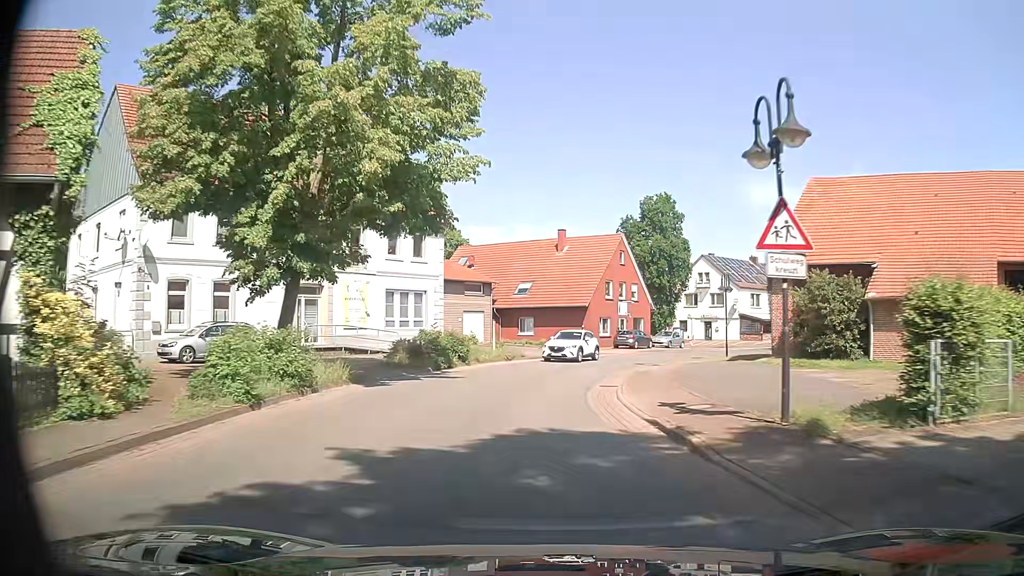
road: secondary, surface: asphalt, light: Day
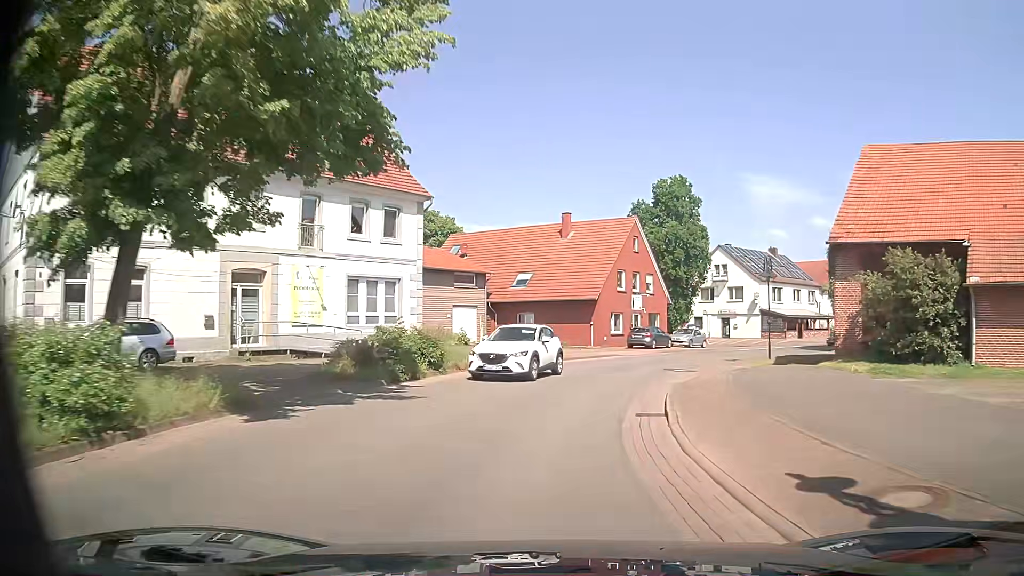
(0.0, +7.2) m; 0°
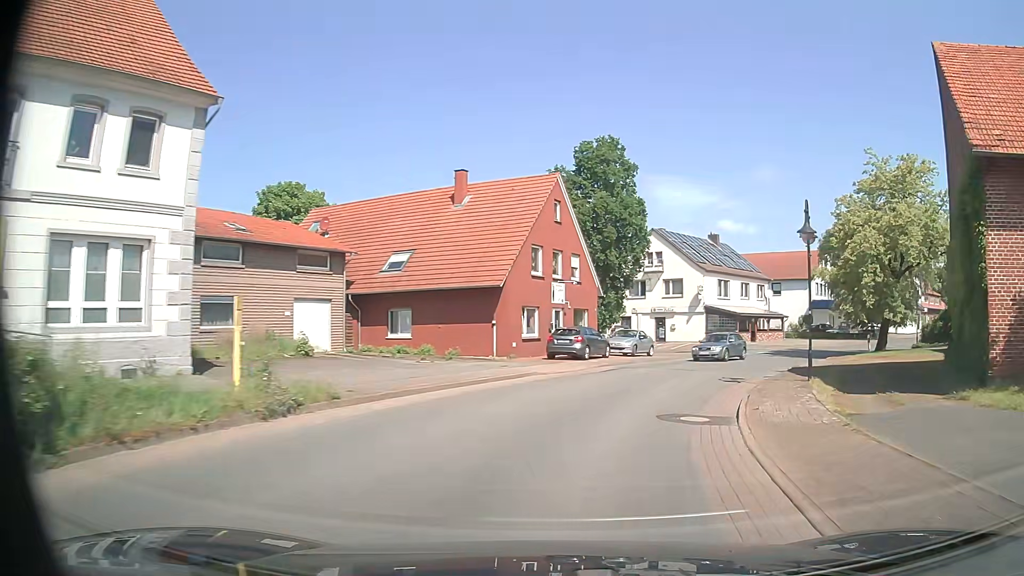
(+0.6, +14.2) m; +6°
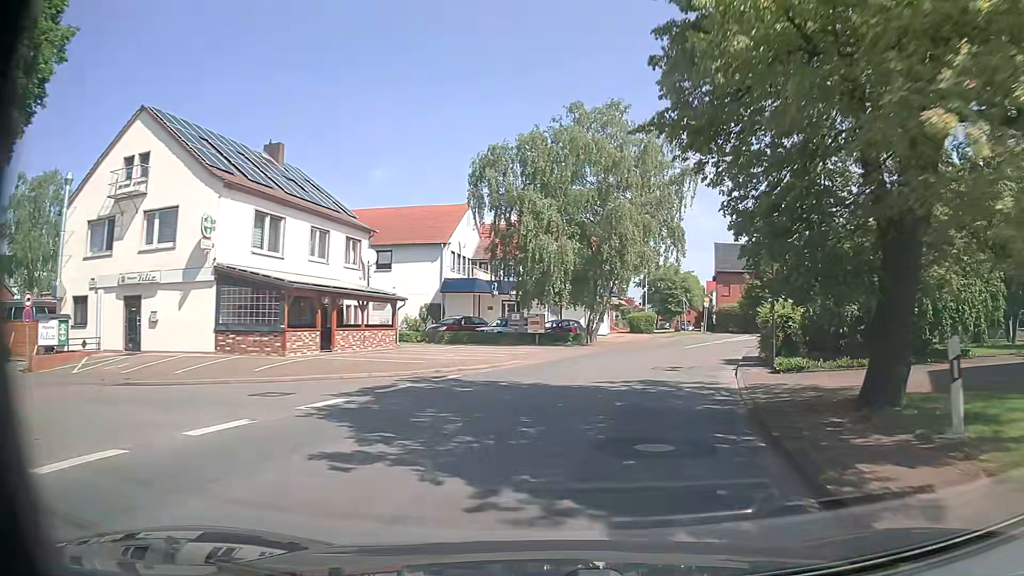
(+11.6, +32.4) m; +34°
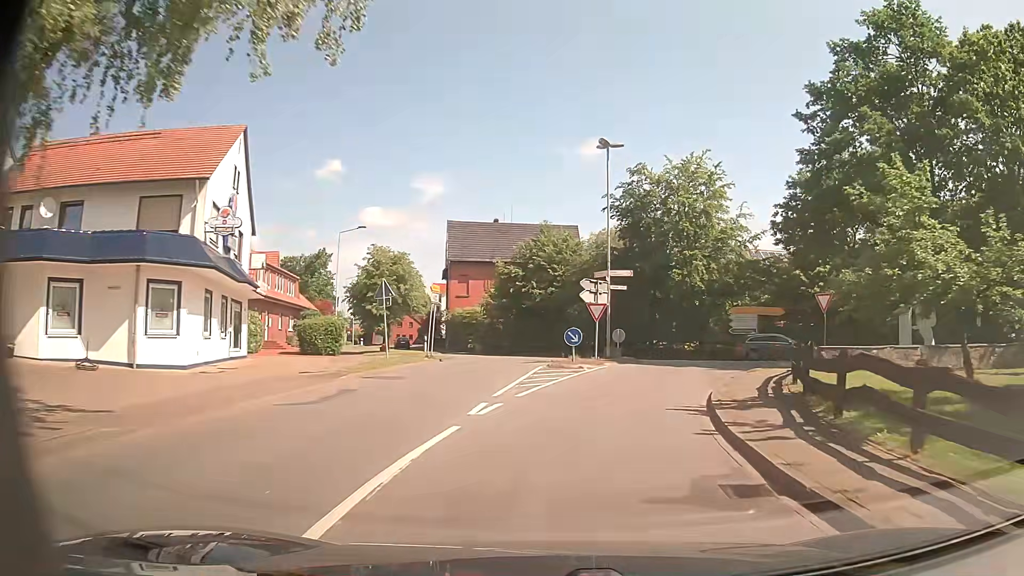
(+7.4, +33.3) m; +23°
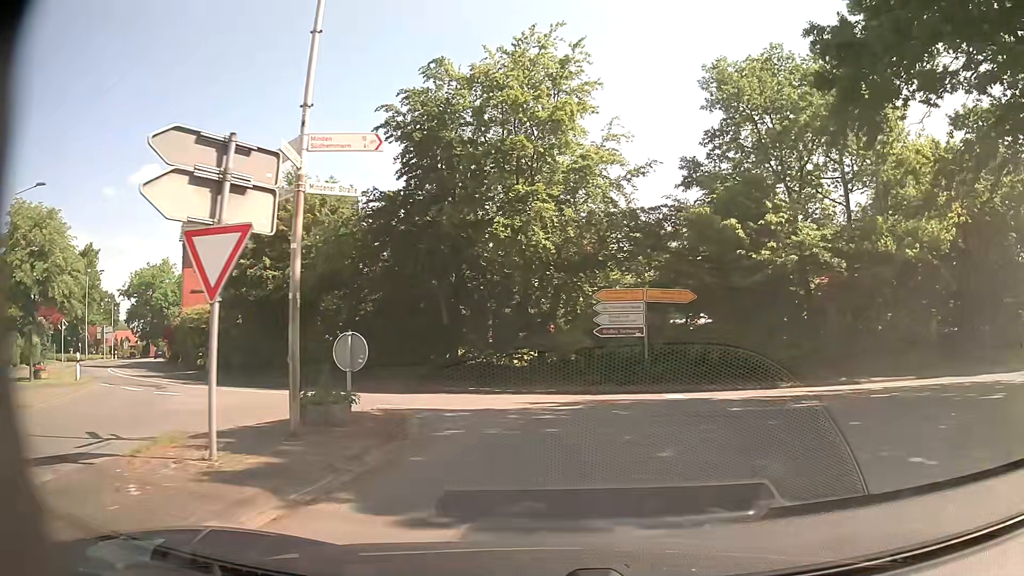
(+3.1, +20.3) m; +18°
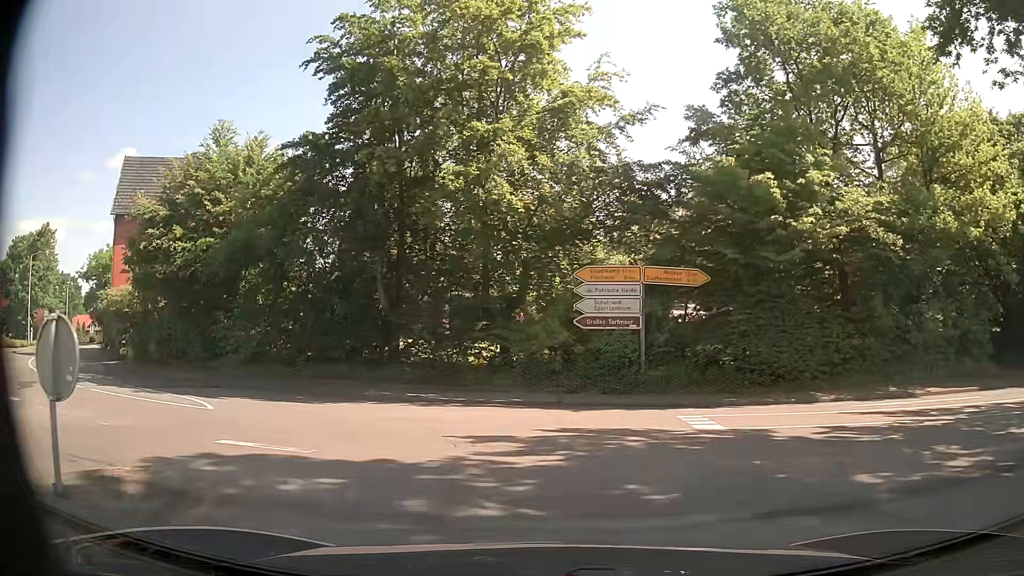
(+0.1, +6.2) m; +3°
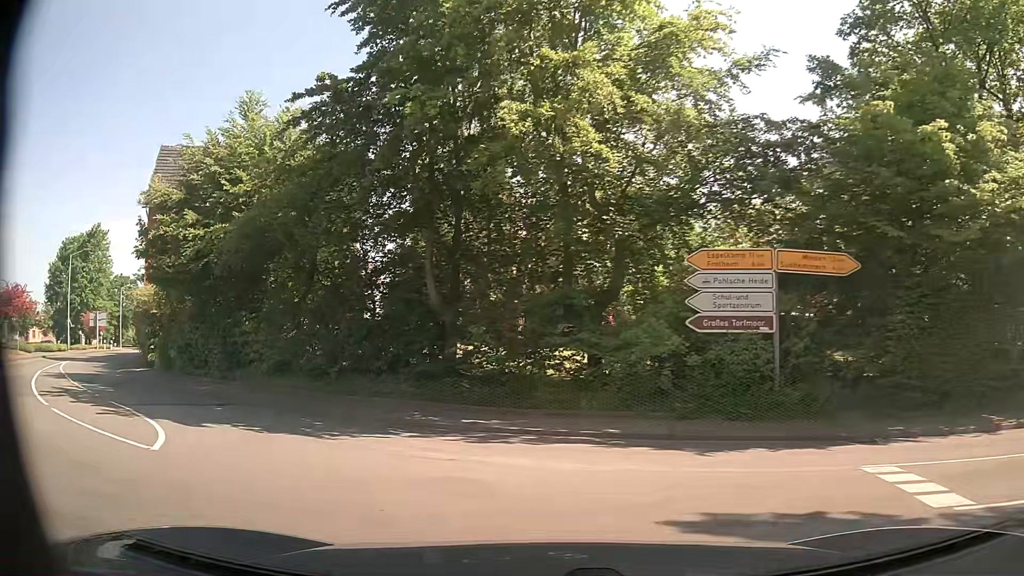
(-0.3, +5.3) m; -8°
(-3, +10) (-9, +17) (-17, +24) (-24, +31) (-30, +39) (-34, +48) (-39, +57) (-43, +66) (-47, +75) (-52, +83) m
